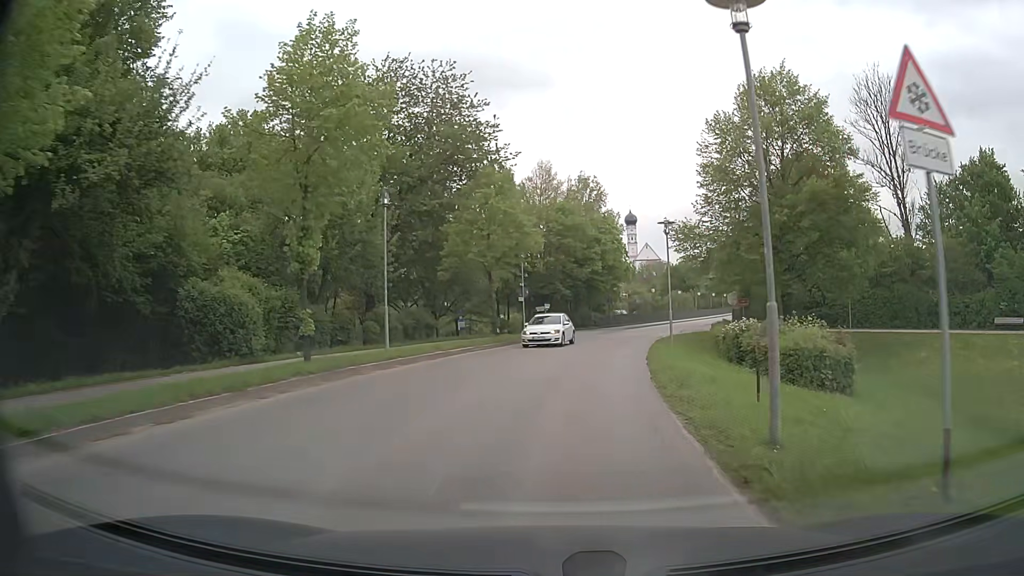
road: tertiary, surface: asphalt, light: Day
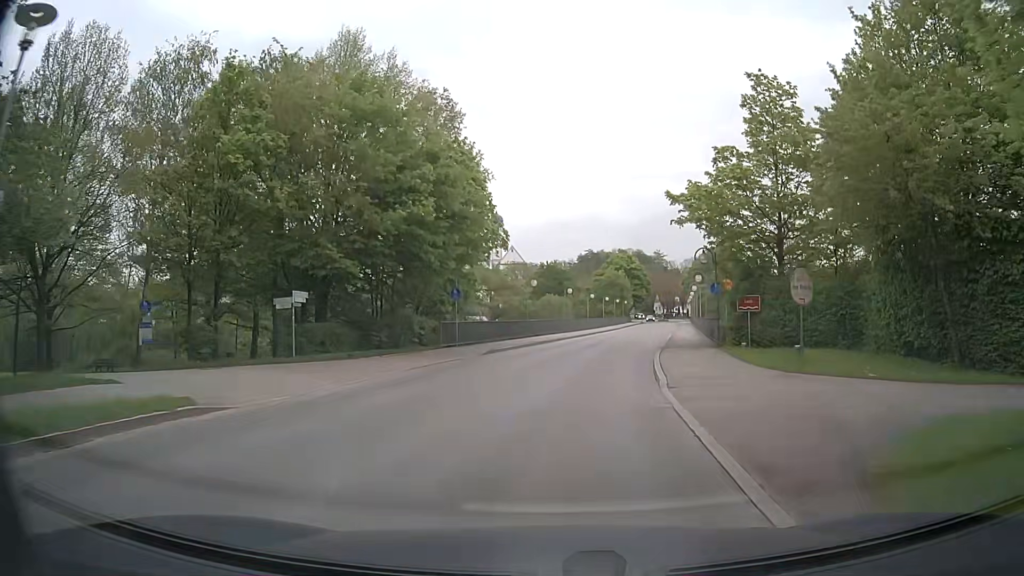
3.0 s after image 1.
(+3.4, +32.6) m; +11°
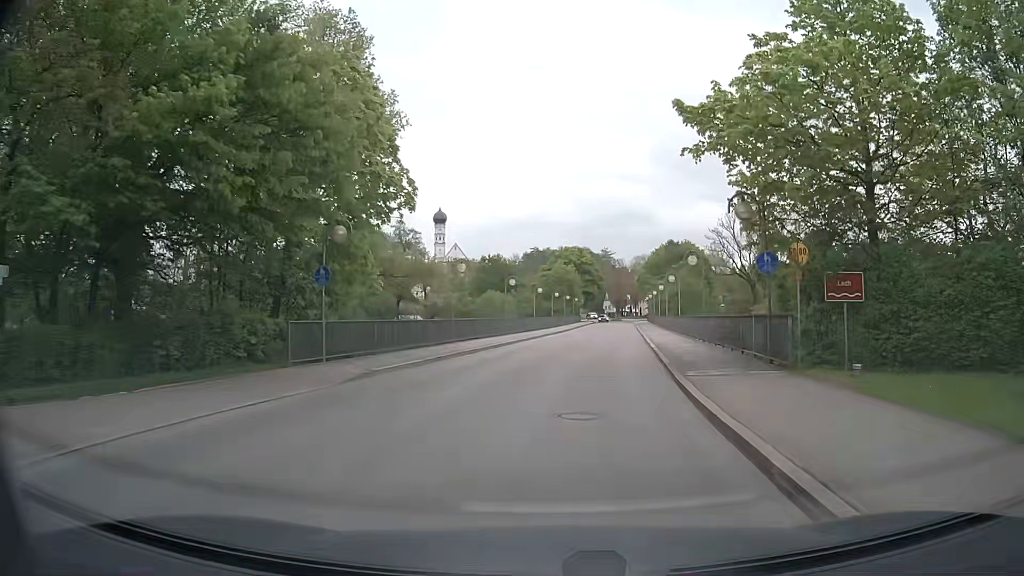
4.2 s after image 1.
(+0.5, +13.0) m; +5°
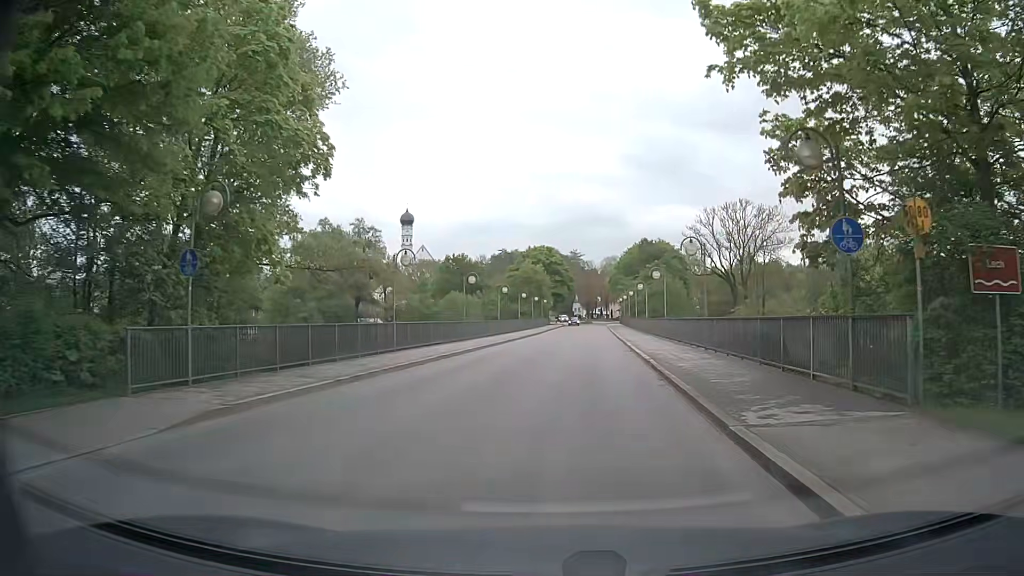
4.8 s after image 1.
(+0.1, +6.4) m; +3°
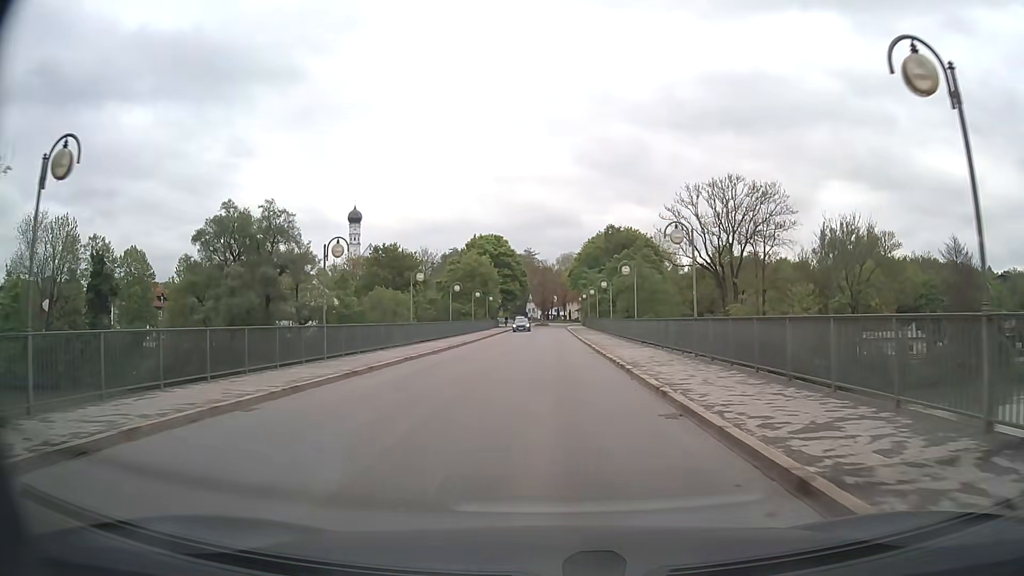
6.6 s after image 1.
(+0.9, +19.4) m; +4°
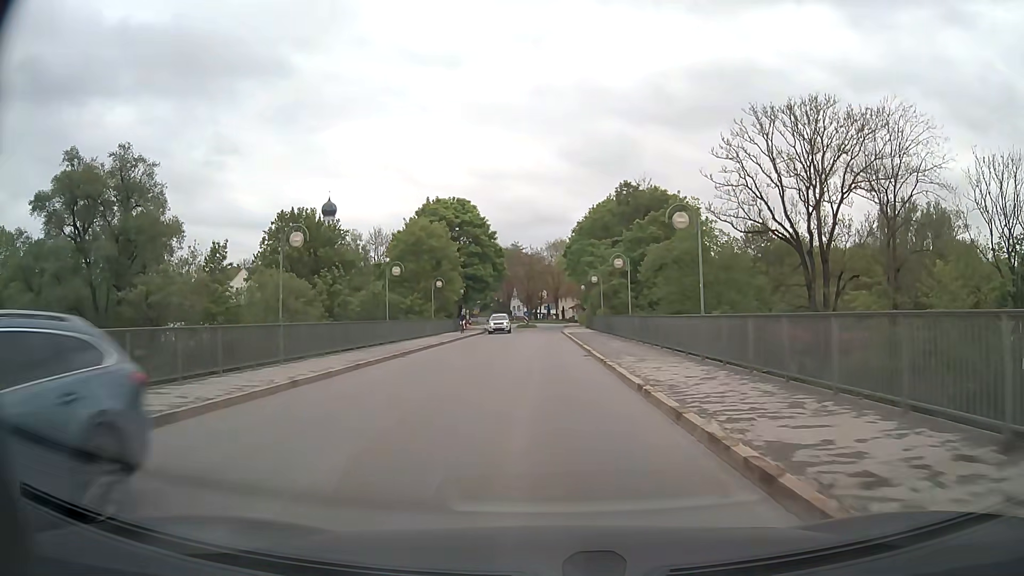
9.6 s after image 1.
(+0.2, +32.8) m; 0°
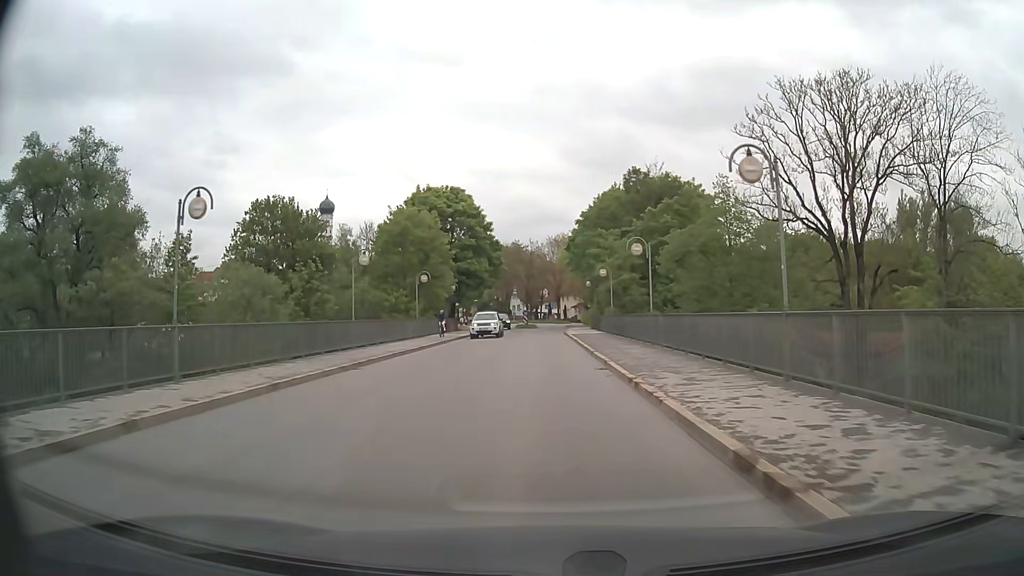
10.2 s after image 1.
(0.0, +6.5) m; 0°
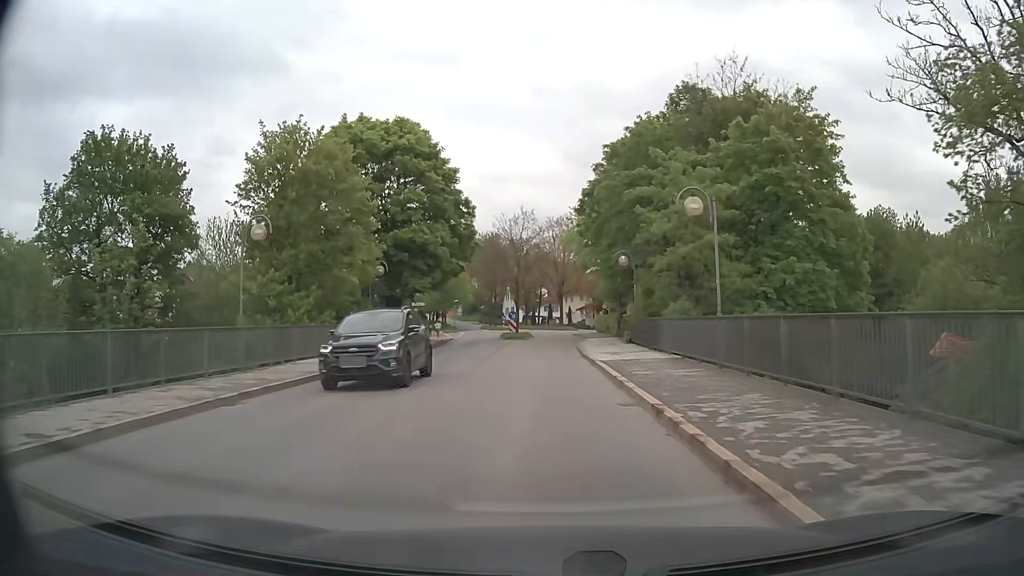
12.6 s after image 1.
(0.0, +26.0) m; 0°
(0, +10) (0, +20) (0, +30) (0, +40) (+1, +50) (+1, +60) (0, +70) (-1, +80) (-3, +90) (-5, +99) m
